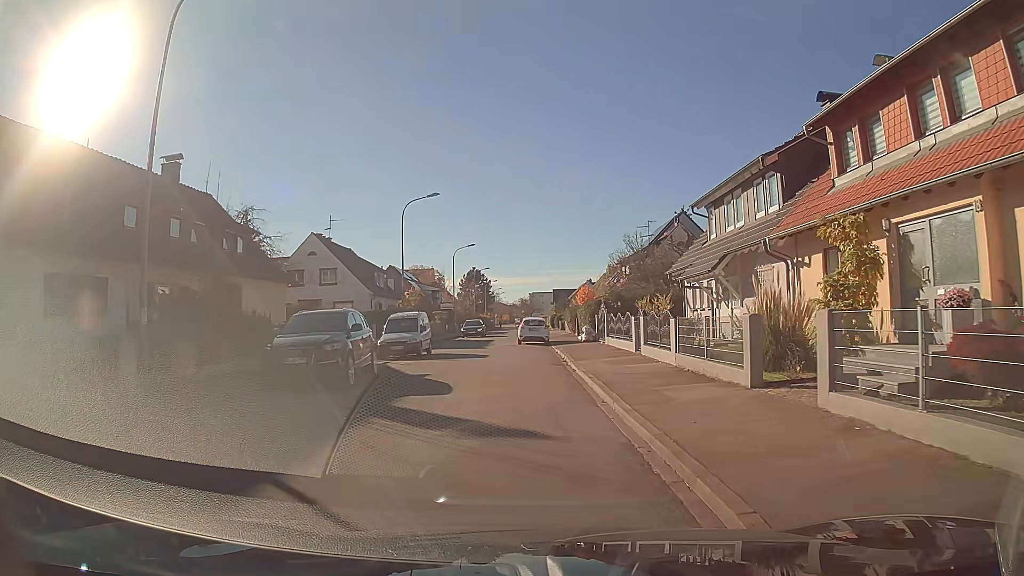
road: residential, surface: asphalt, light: Day
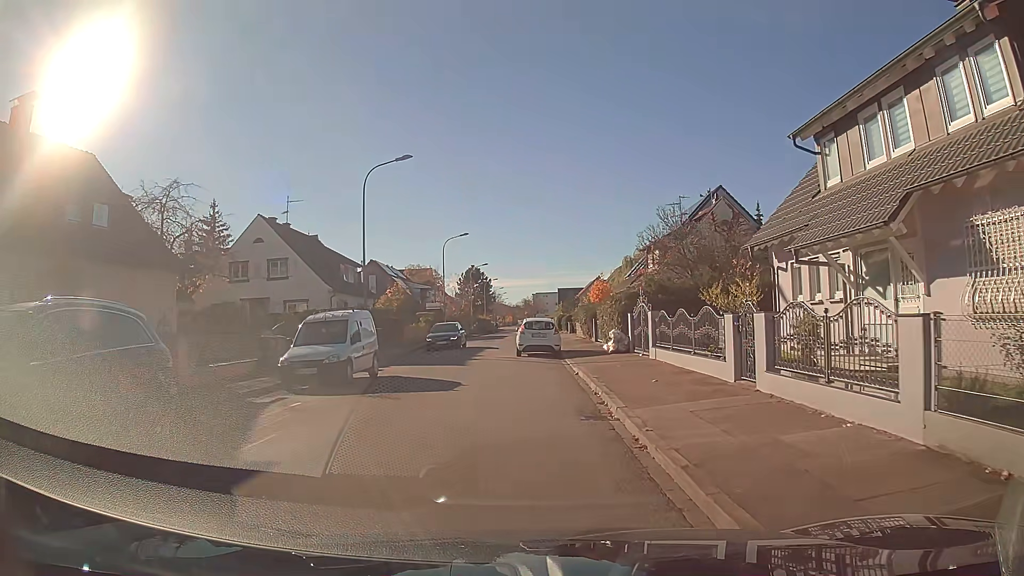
(0.0, +10.4) m; 0°
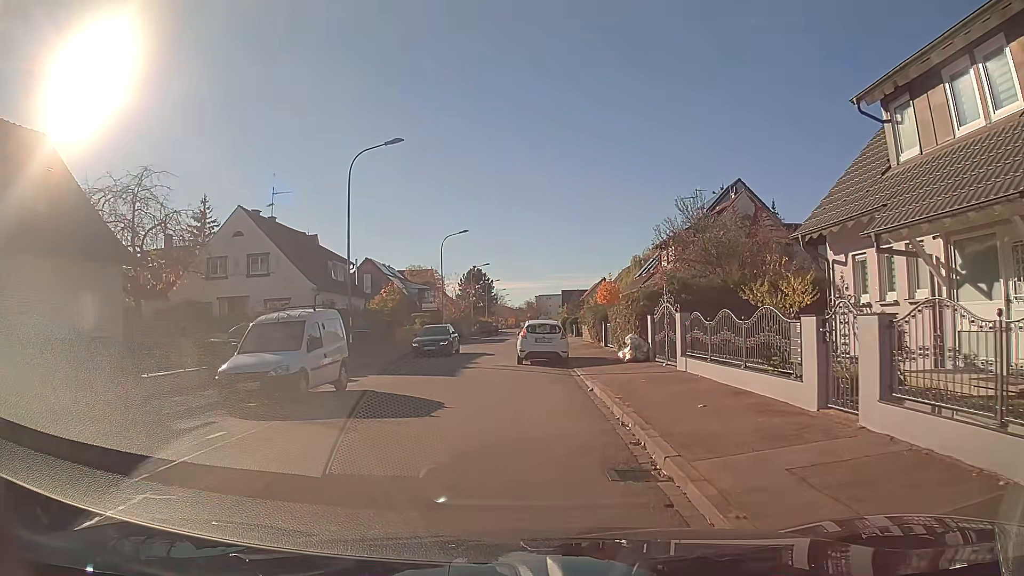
(0.0, +3.3) m; 0°
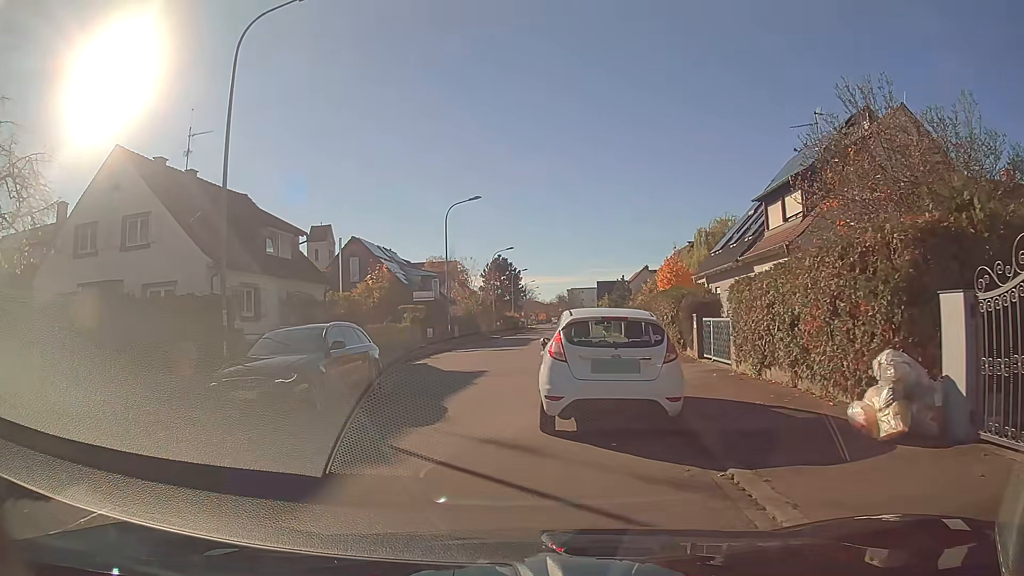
(-0.2, +13.8) m; -5°
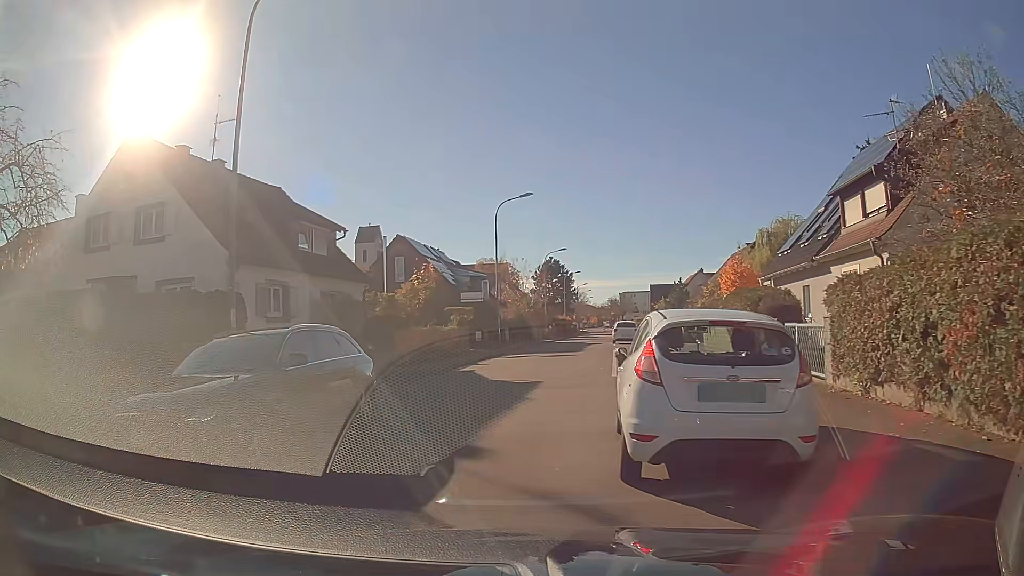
(-0.1, +2.3) m; -4°
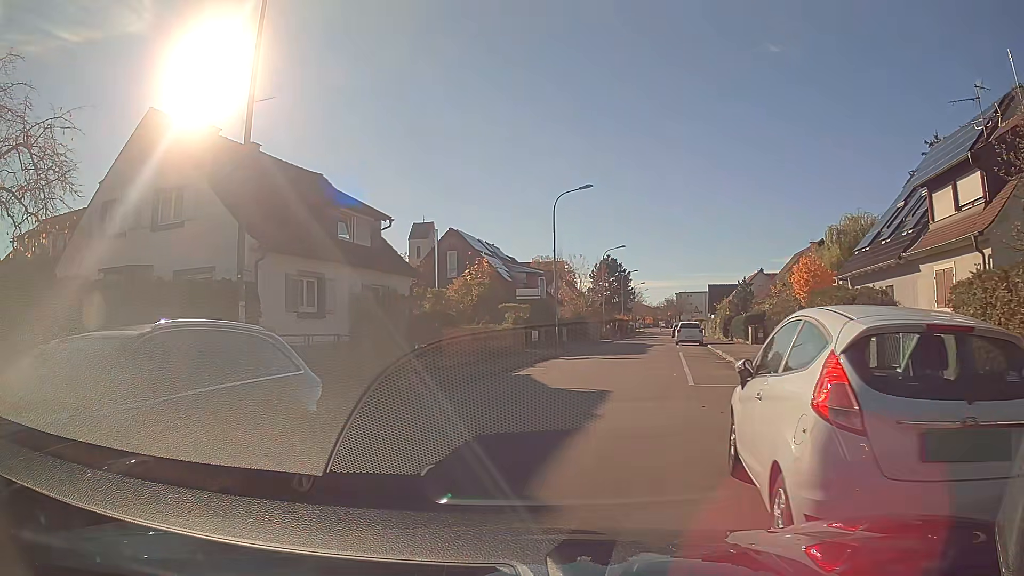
(-0.1, +2.2) m; -3°
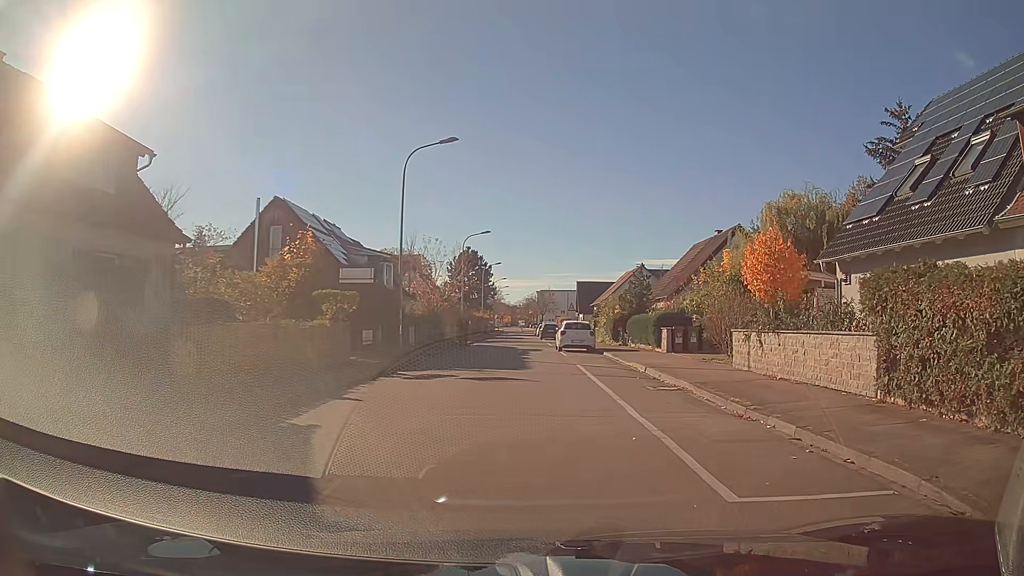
(+1.1, +9.9) m; +14°
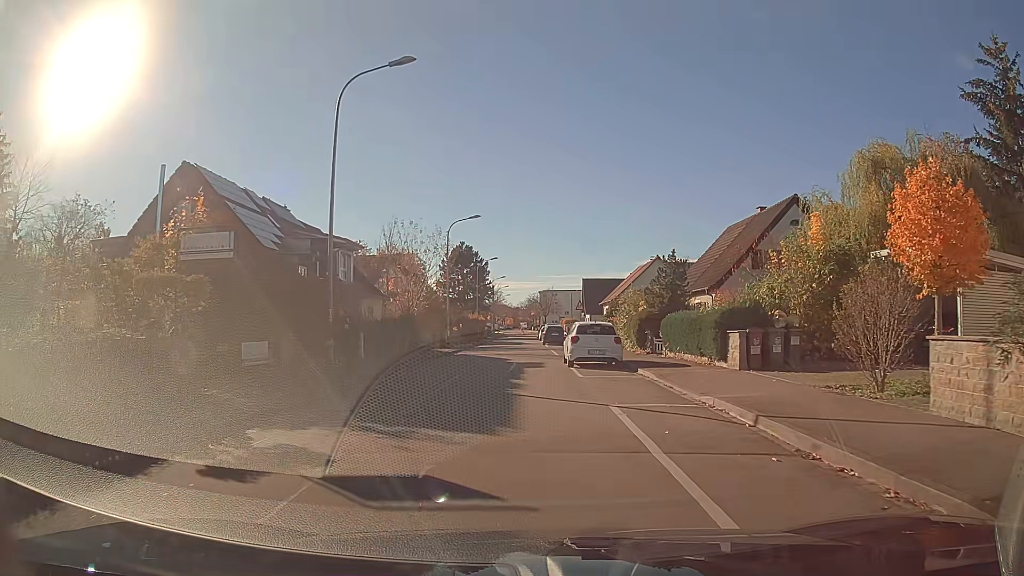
(-0.1, +10.1) m; -2°
(0, +10) (0, +20) (0, +30) (-1, +40) (-1, +50) (-1, +60) (-1, +70) (-1, +80) (-1, +90) (0, +100) m
